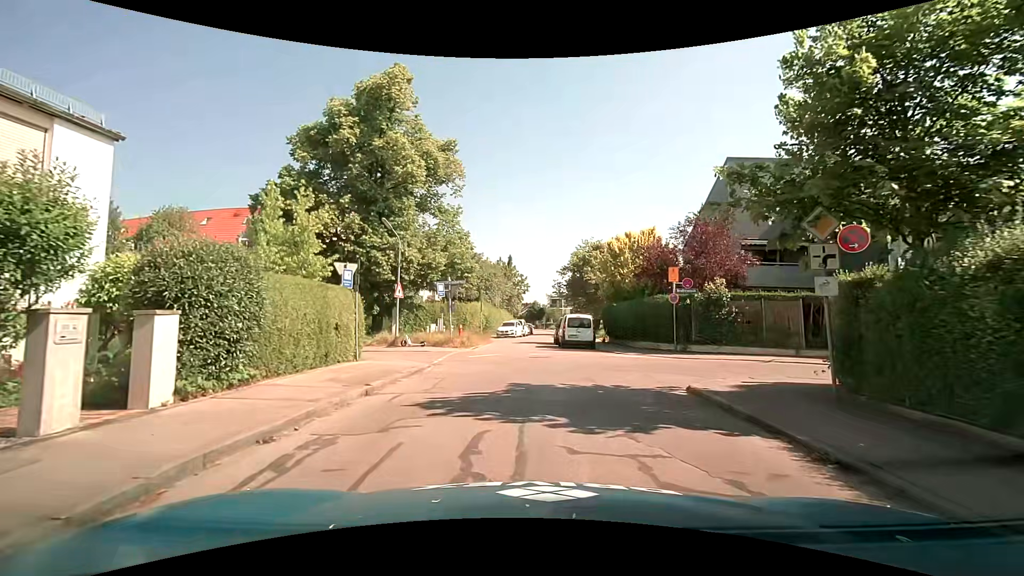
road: residential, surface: asphalt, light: Day
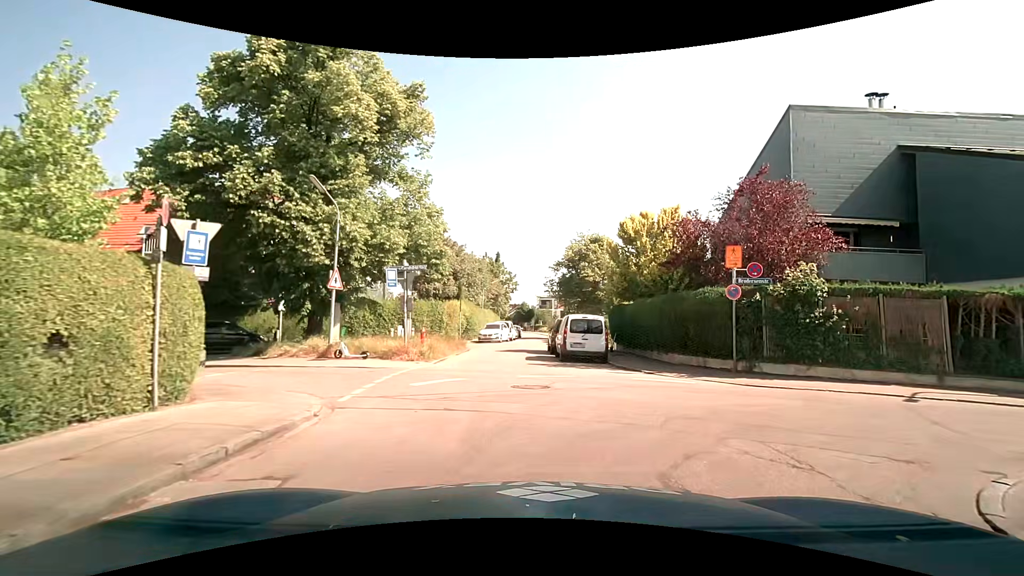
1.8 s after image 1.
(-0.2, +7.2) m; 0°
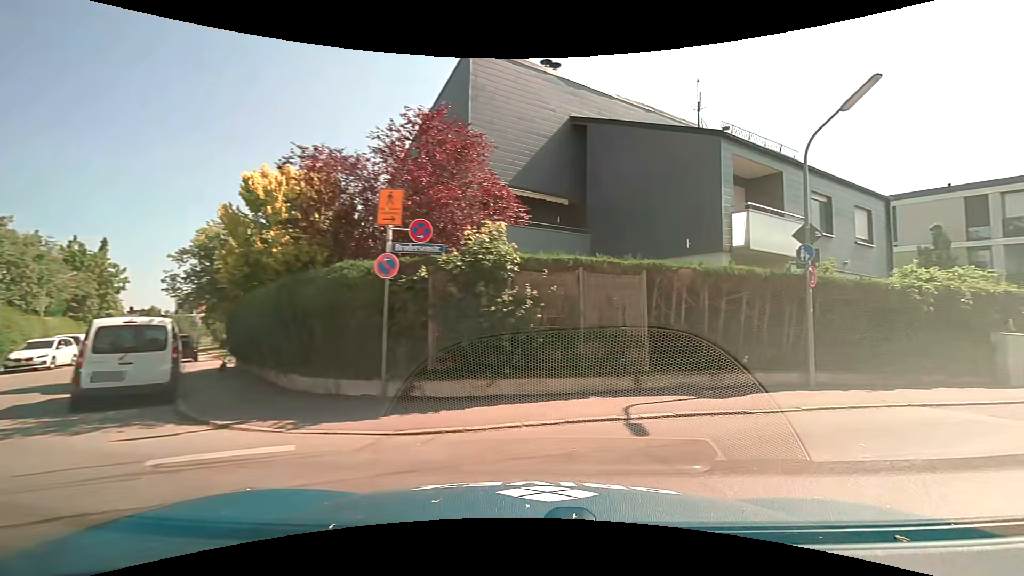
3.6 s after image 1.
(+1.6, +6.7) m; +34°
